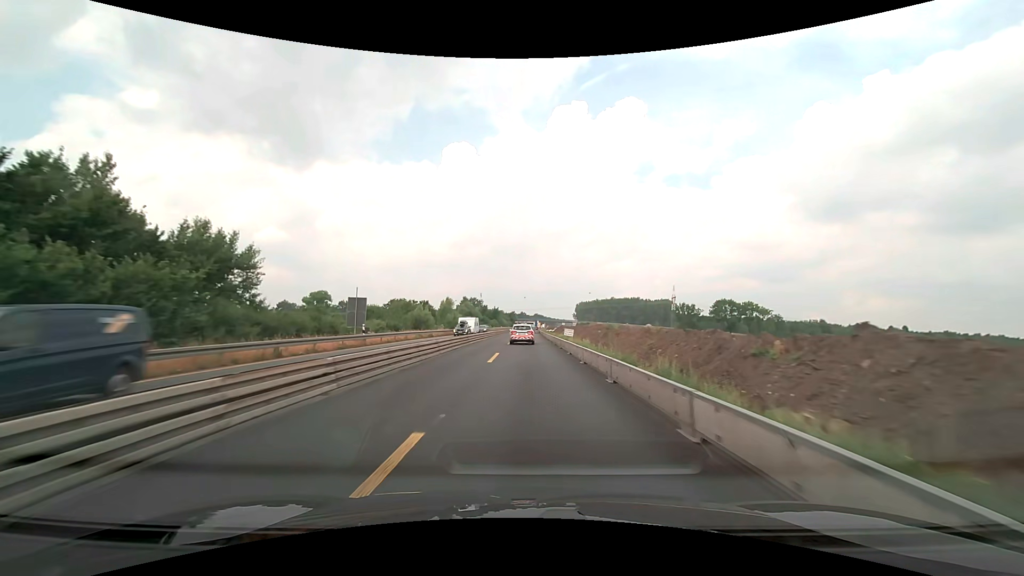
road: motorway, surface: asphalt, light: Day
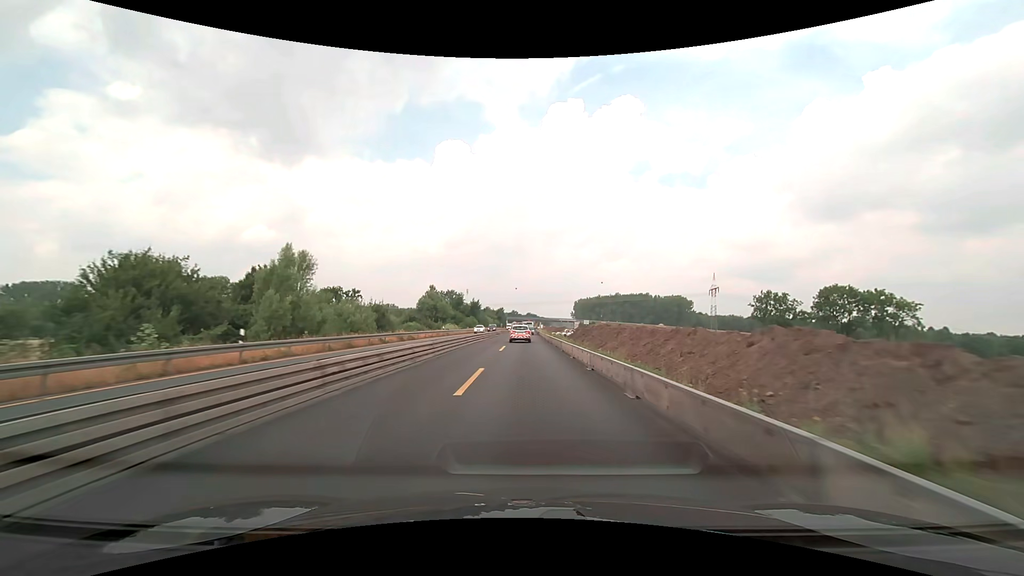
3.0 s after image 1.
(+0.6, +62.8) m; +1°
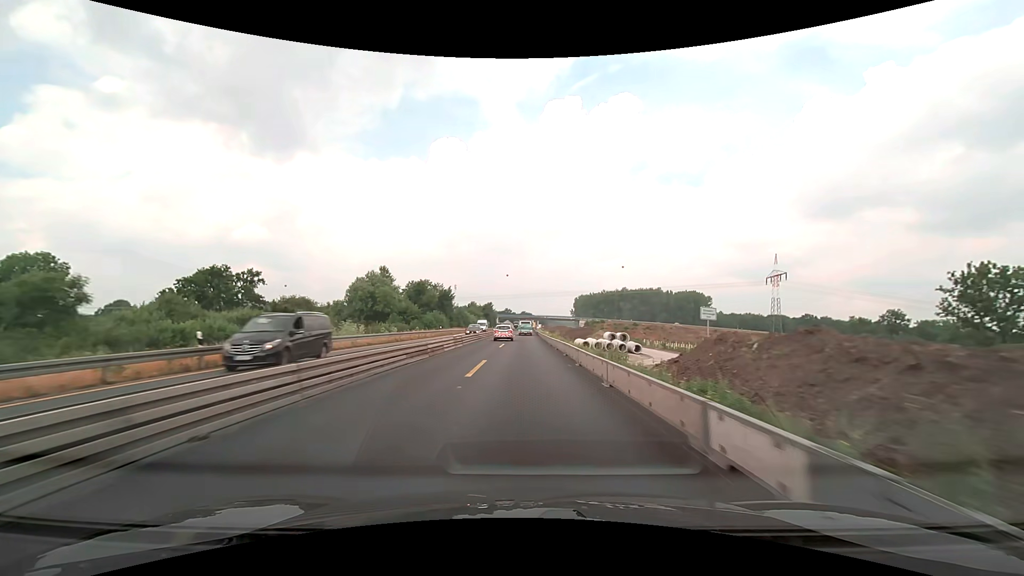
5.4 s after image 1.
(+0.3, +50.2) m; +1°
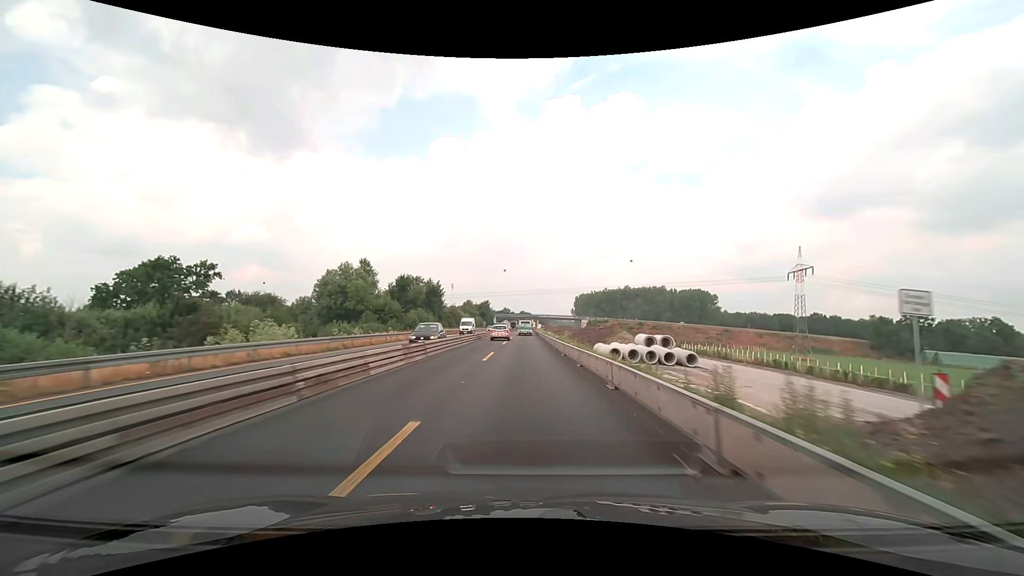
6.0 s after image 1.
(0.0, +12.6) m; 0°
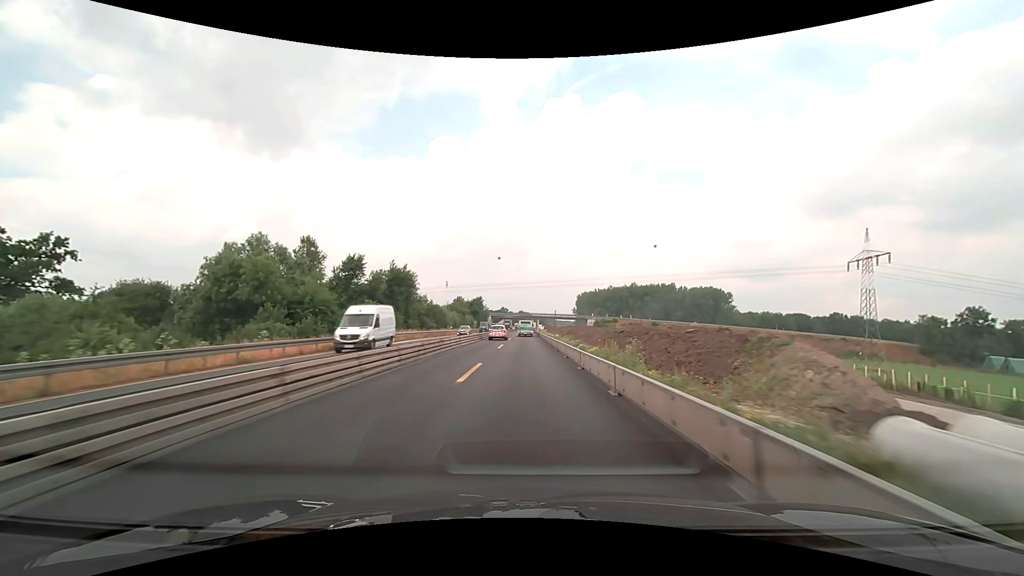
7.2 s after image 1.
(0.0, +25.1) m; 0°
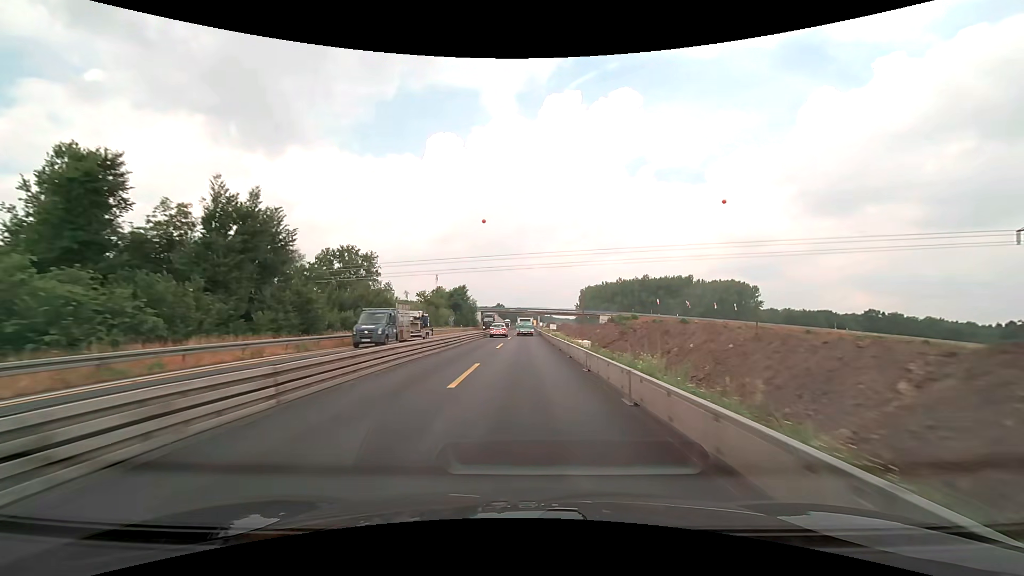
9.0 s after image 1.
(+0.1, +37.5) m; 0°
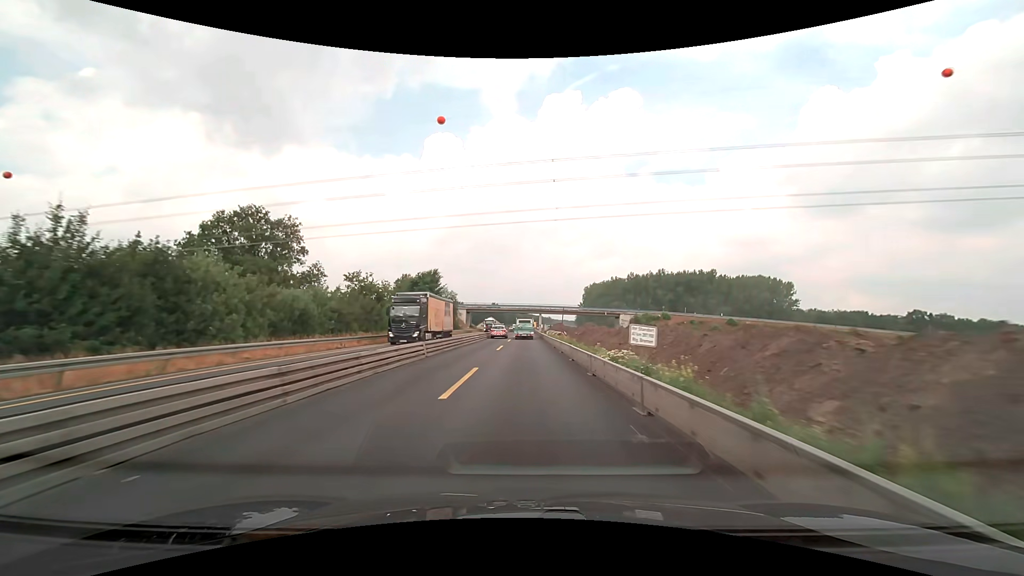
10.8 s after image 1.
(+0.1, +36.8) m; 0°
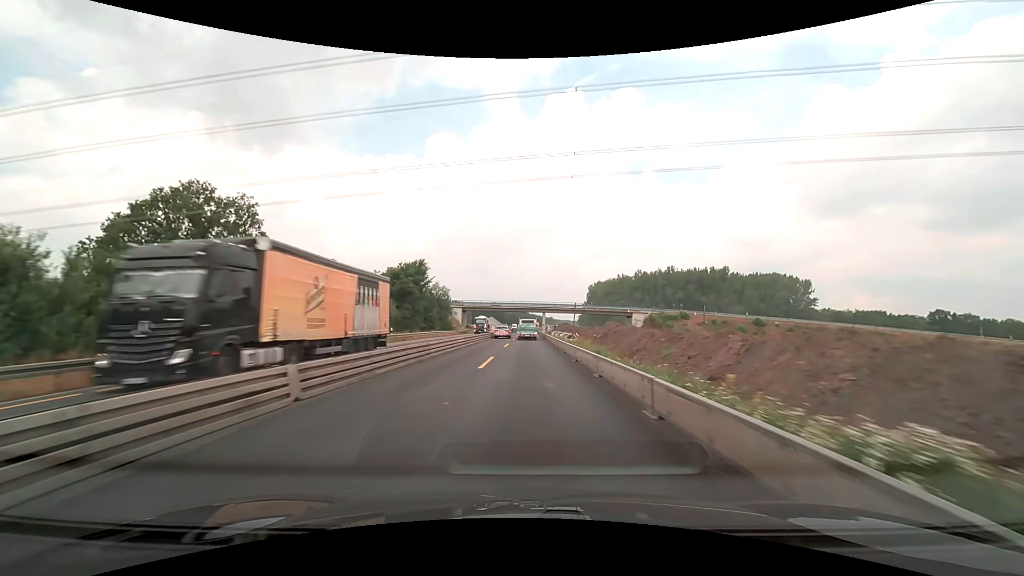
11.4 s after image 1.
(0.0, +12.4) m; 0°
(0, +10) (0, +20) (0, +30) (0, +40) (0, +50) (-1, +60) (-1, +70) (-1, +80) (-1, +90) (-1, +100) m
